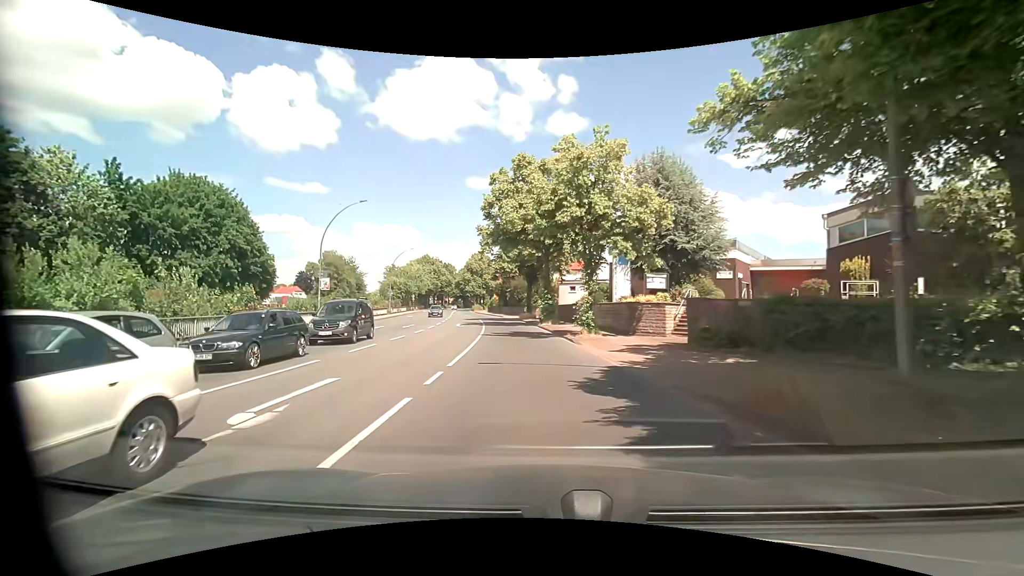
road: primary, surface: asphalt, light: Day
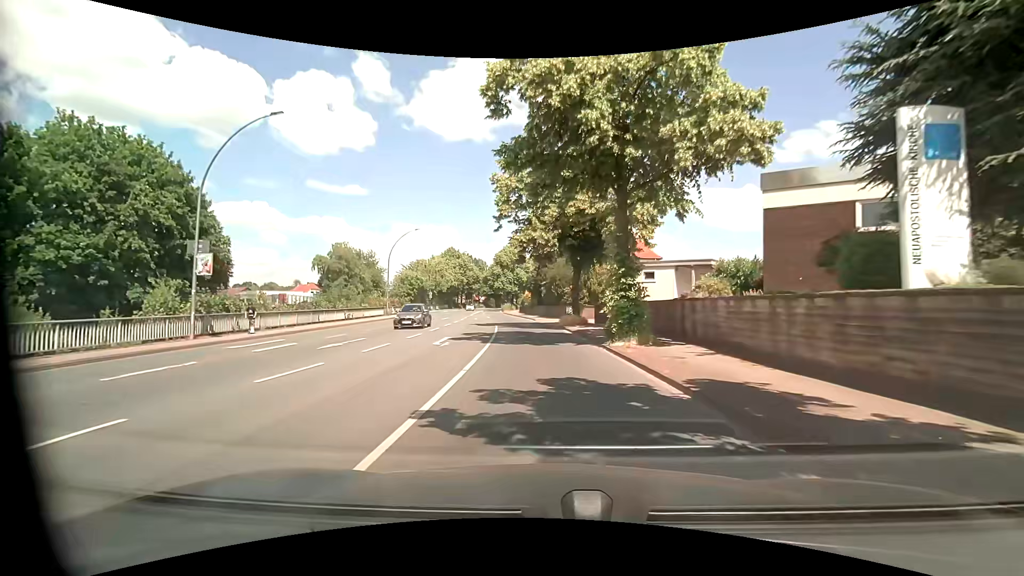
(-0.7, +19.1) m; -3°
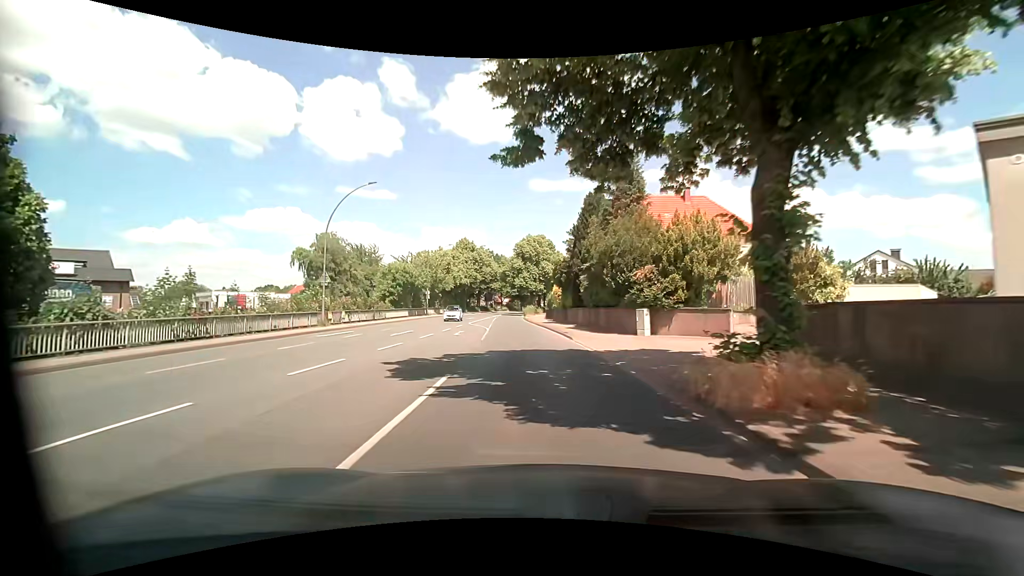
(-0.7, +23.4) m; -3°
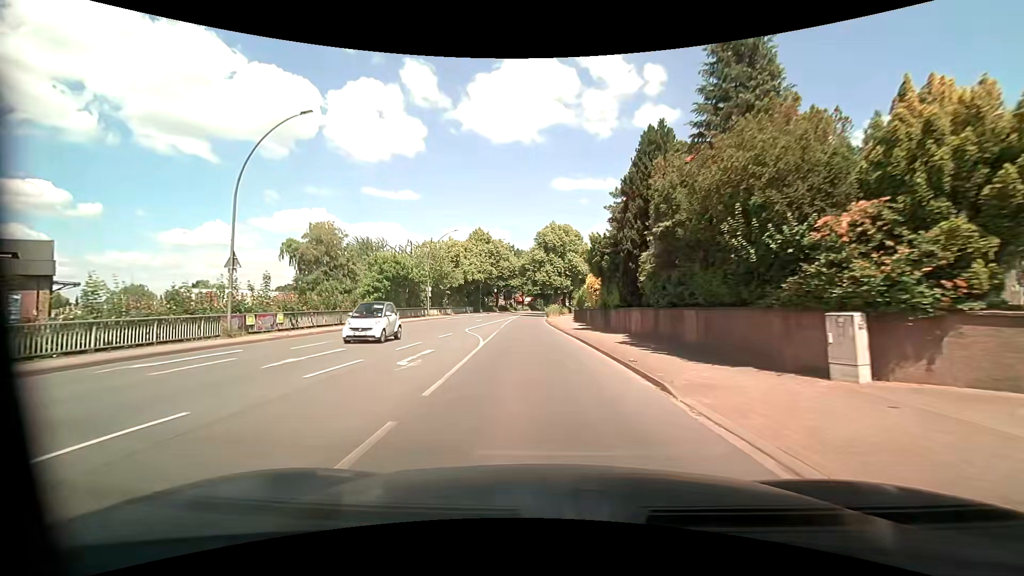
(-0.5, +13.1) m; -3°
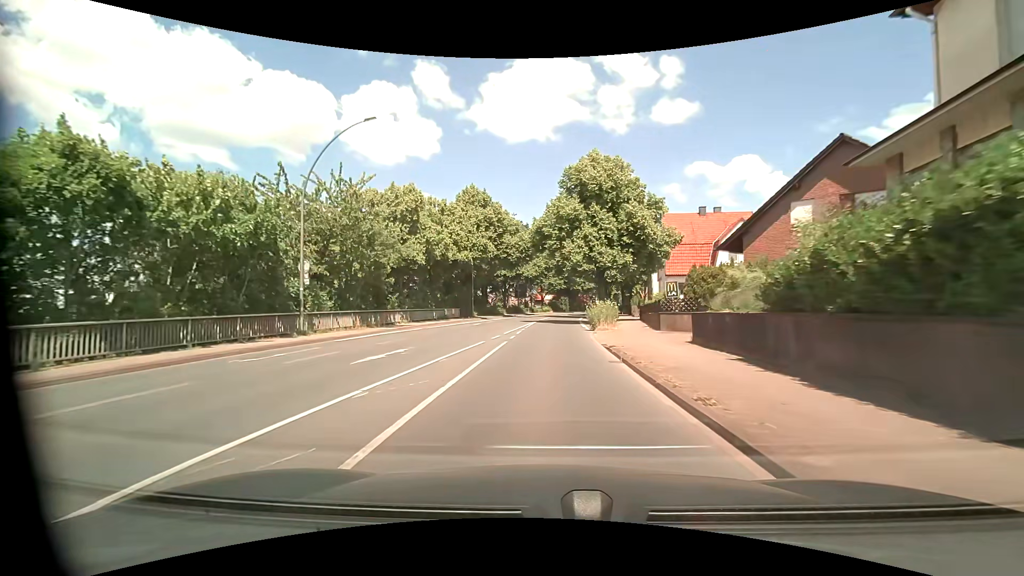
(-1.3, +34.5) m; -2°
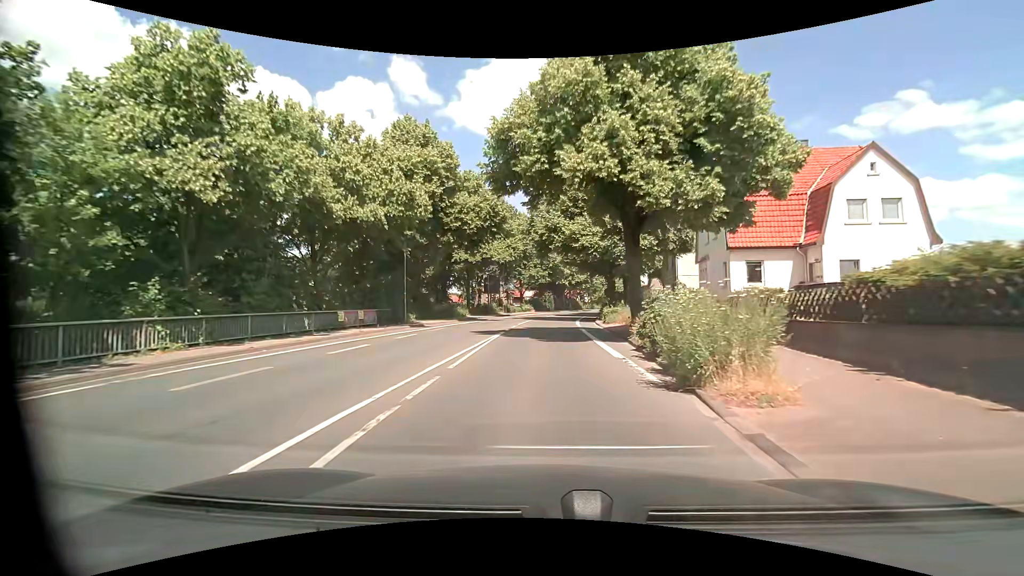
(+0.2, +21.9) m; +1°
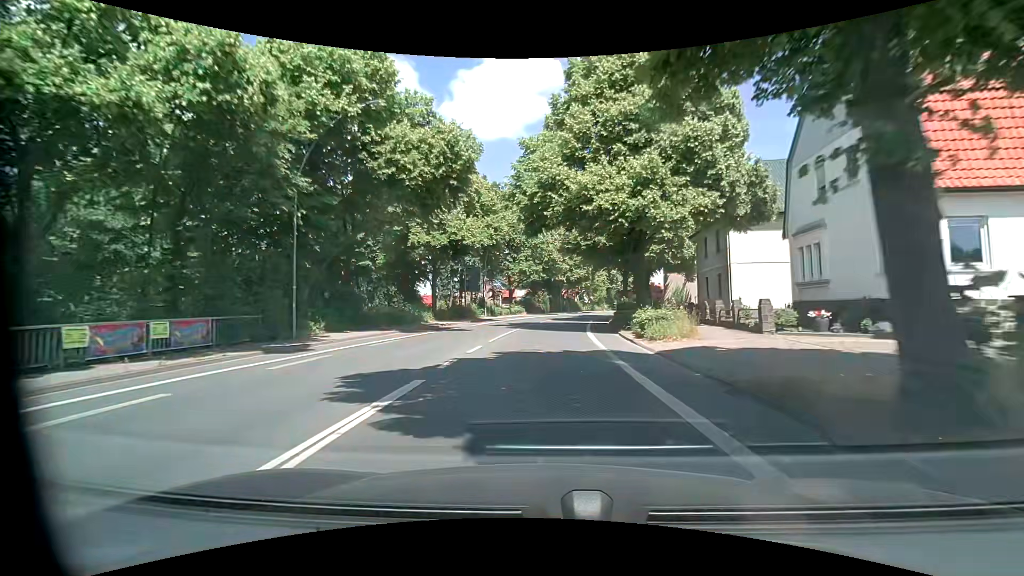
(+0.2, +15.2) m; +1°
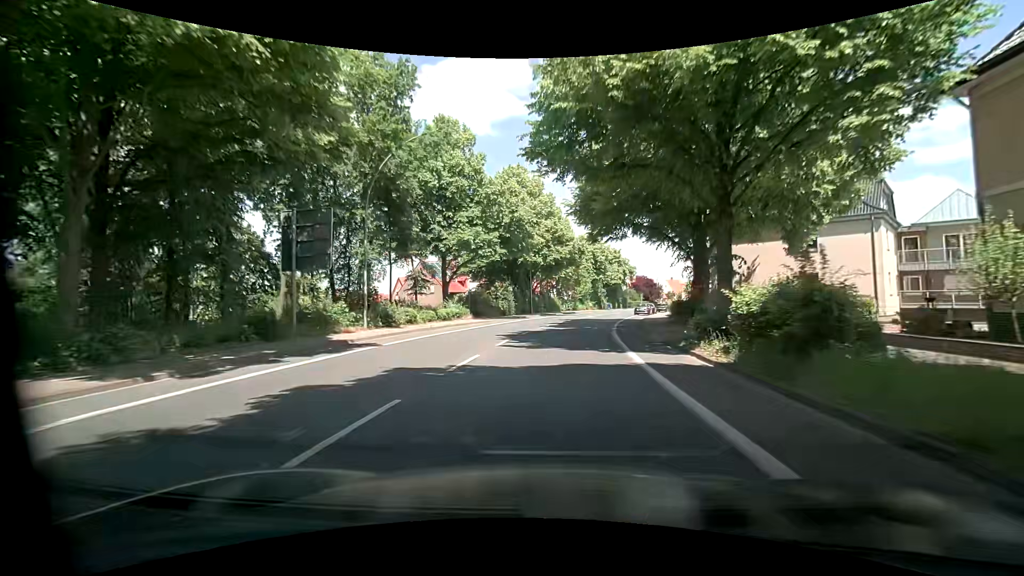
(+0.8, +30.6) m; +4°
(0, +10) (+1, +20) (+2, +30) (+3, +40) (+5, +50) (+7, +59) (+10, +69) (+14, +78) (+17, +88) (+21, +97) m
